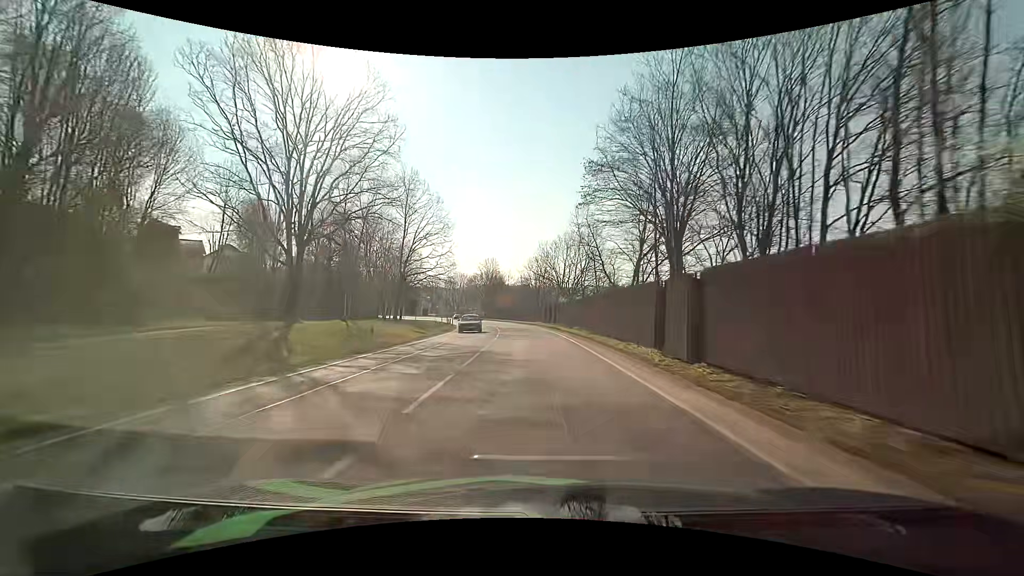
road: primary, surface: asphalt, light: Day
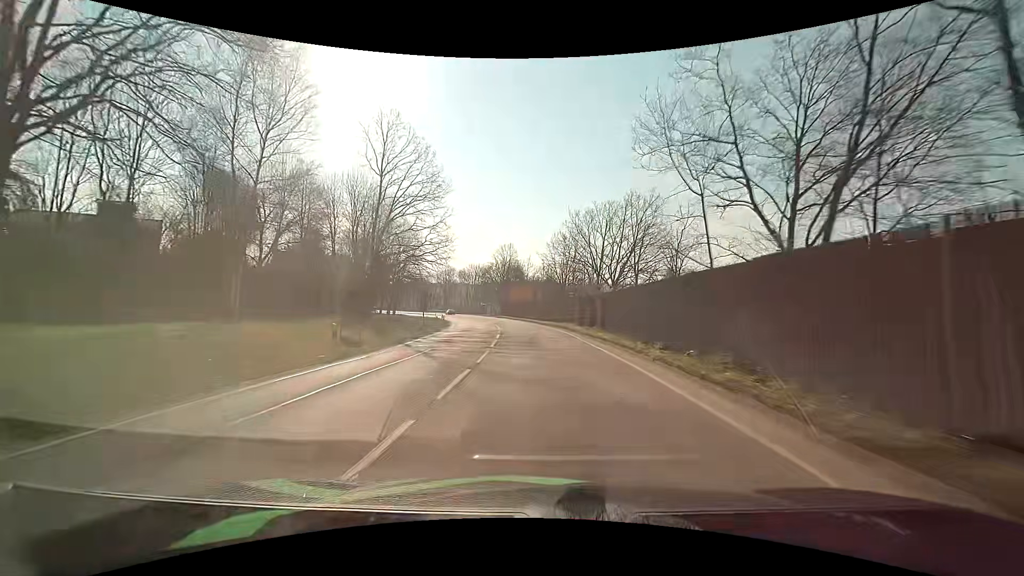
(-0.5, +21.8) m; -3°
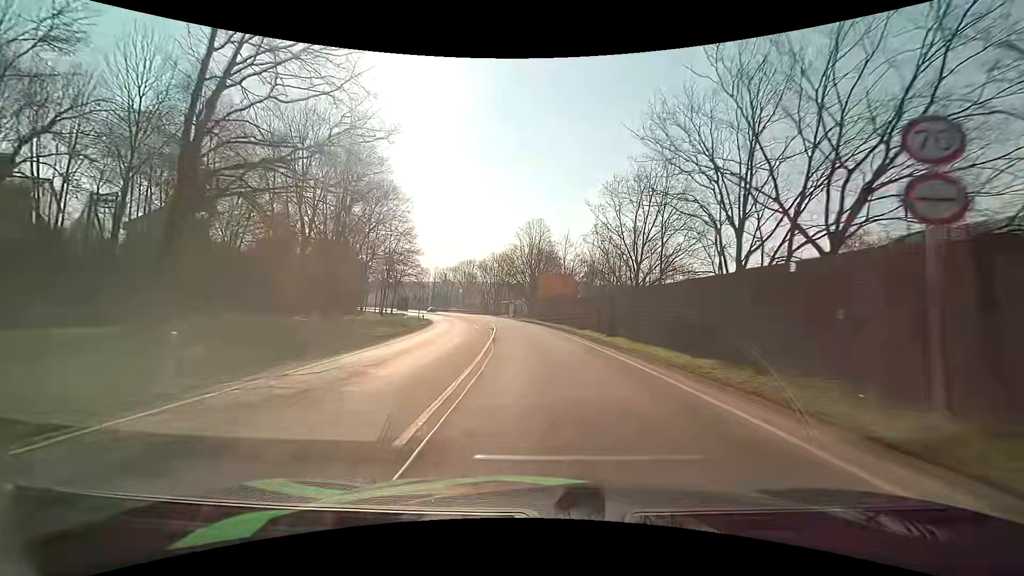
(-1.0, +32.8) m; -4°
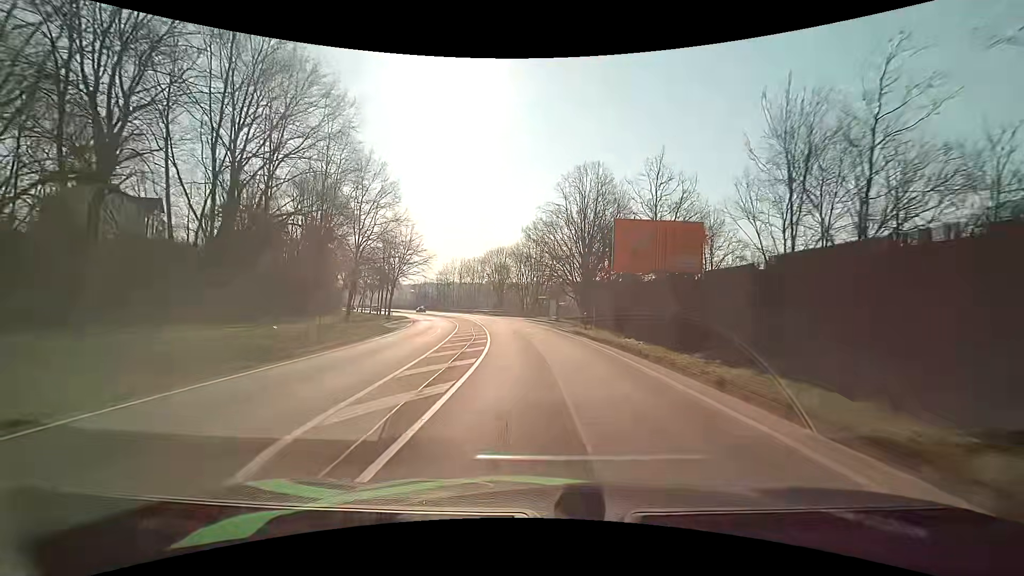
(-1.2, +33.2) m; -5°
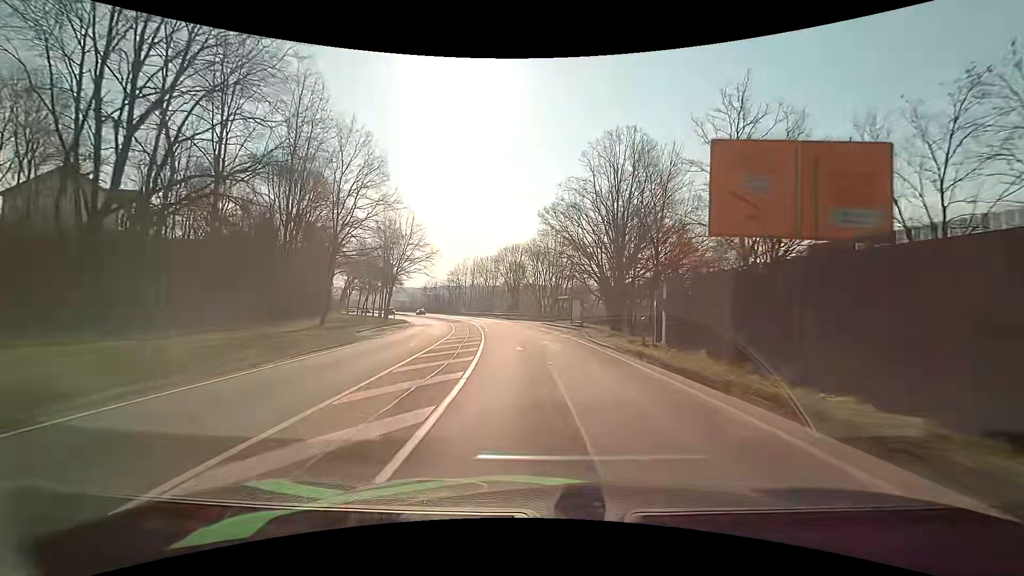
(-0.1, +11.1) m; -1°
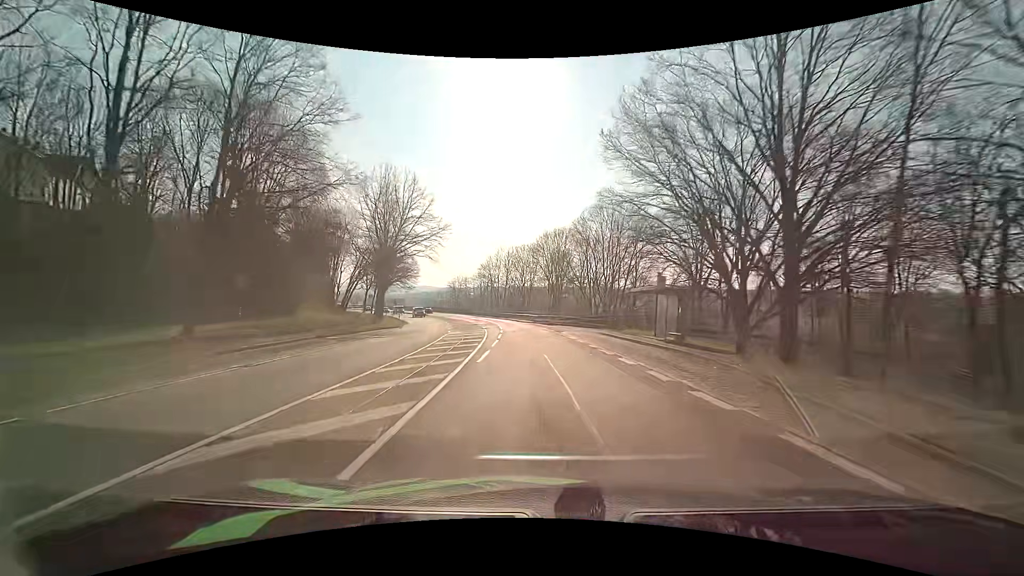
(-1.0, +22.4) m; -5°
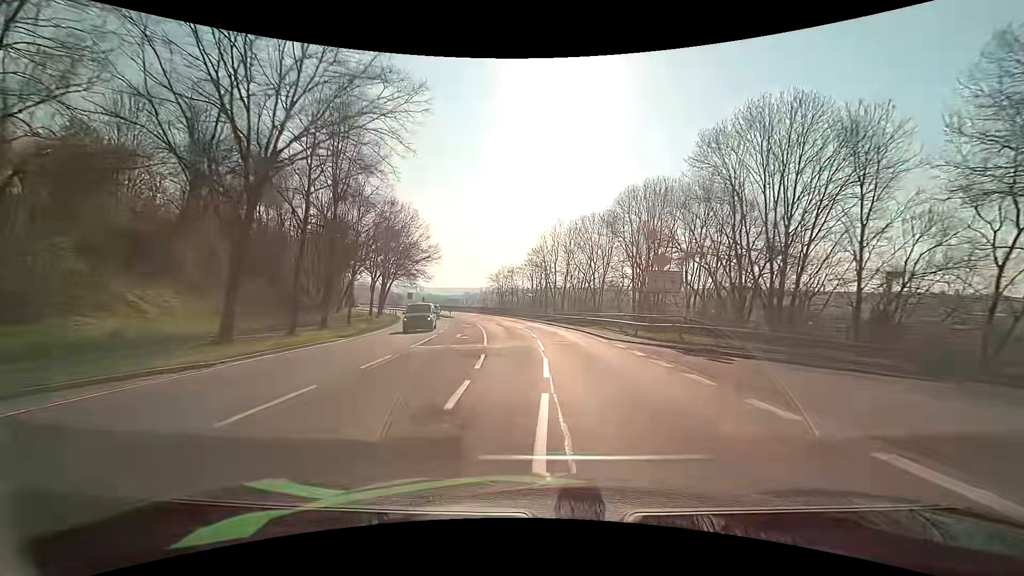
(-2.0, +33.3) m; -7°
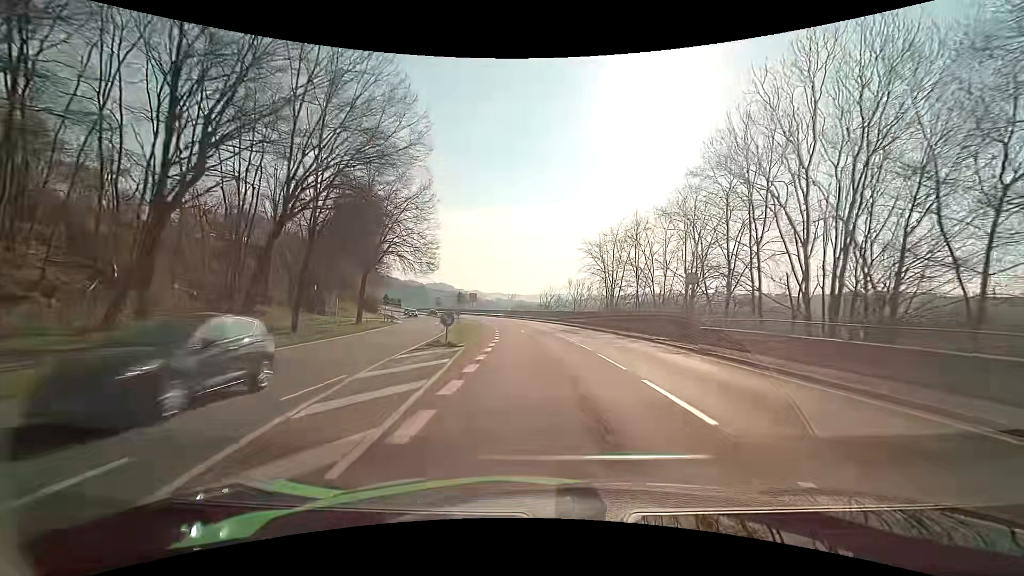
(-5.5, +54.3) m; -10°
(0, +10) (-1, +20) (-1, +30) (-2, +40) (-4, +50) (-5, +60) (-7, +70) (-9, +79) (-12, +89) (-15, +98) m
